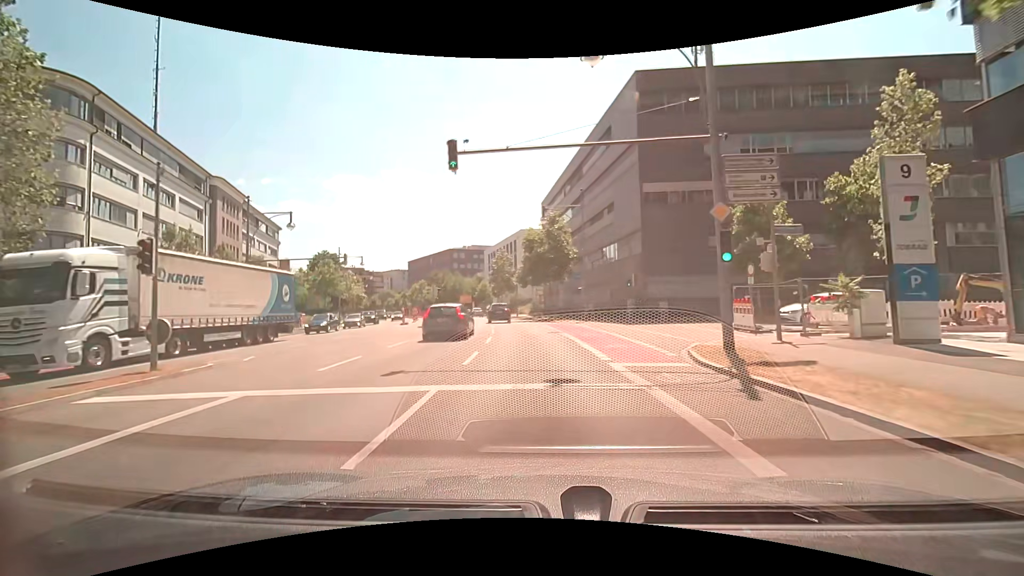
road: primary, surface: asphalt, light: Day
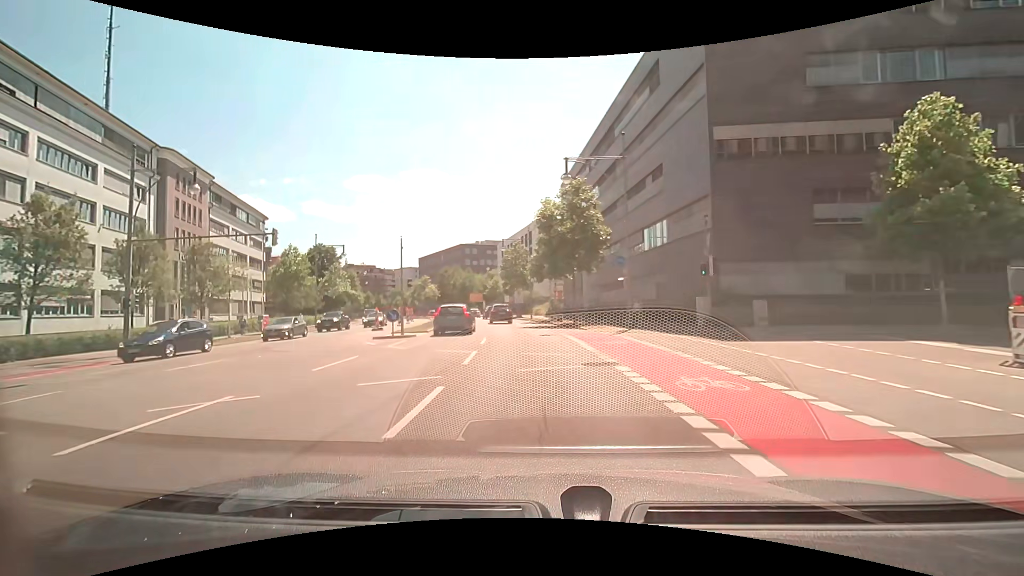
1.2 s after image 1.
(0.0, +12.4) m; -2°
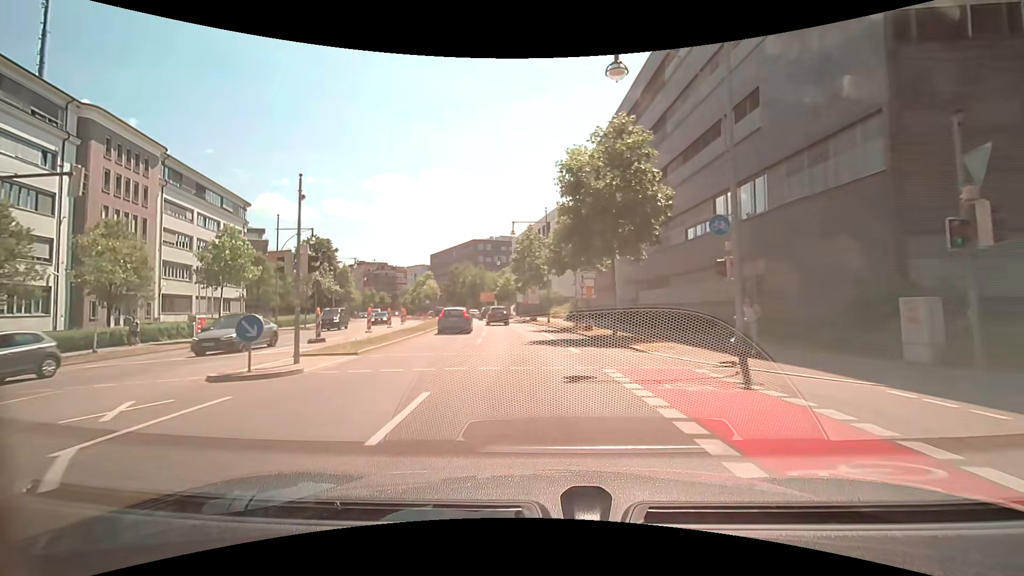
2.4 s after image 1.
(-0.1, +12.2) m; -2°
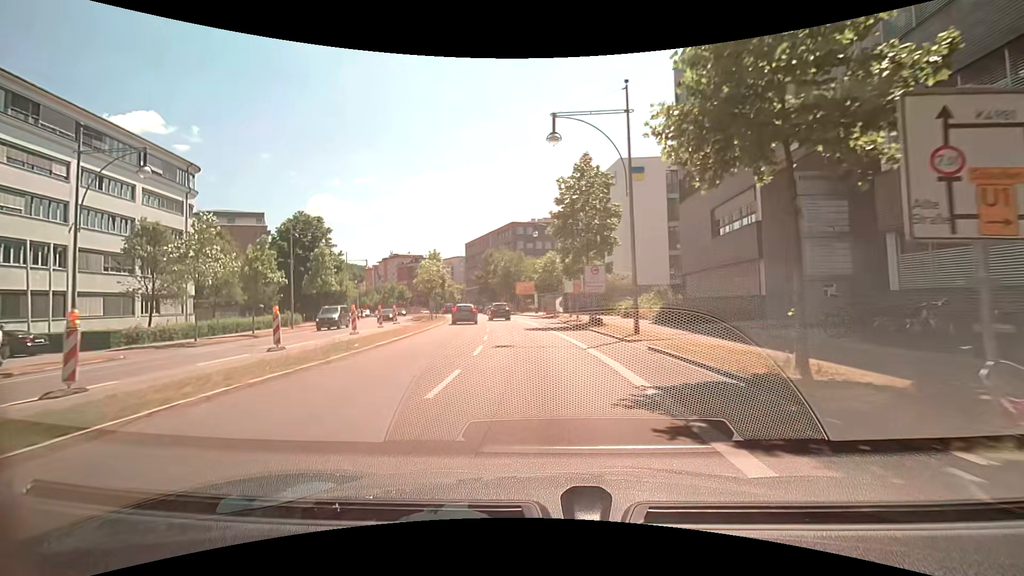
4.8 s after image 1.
(-1.4, +24.3) m; -7°
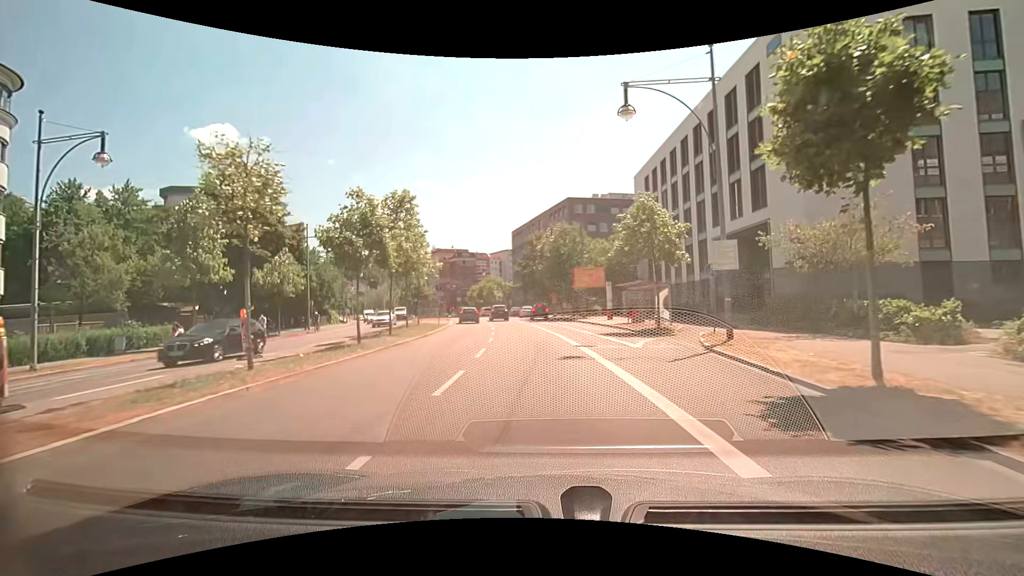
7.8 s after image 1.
(-1.2, +29.5) m; -5°
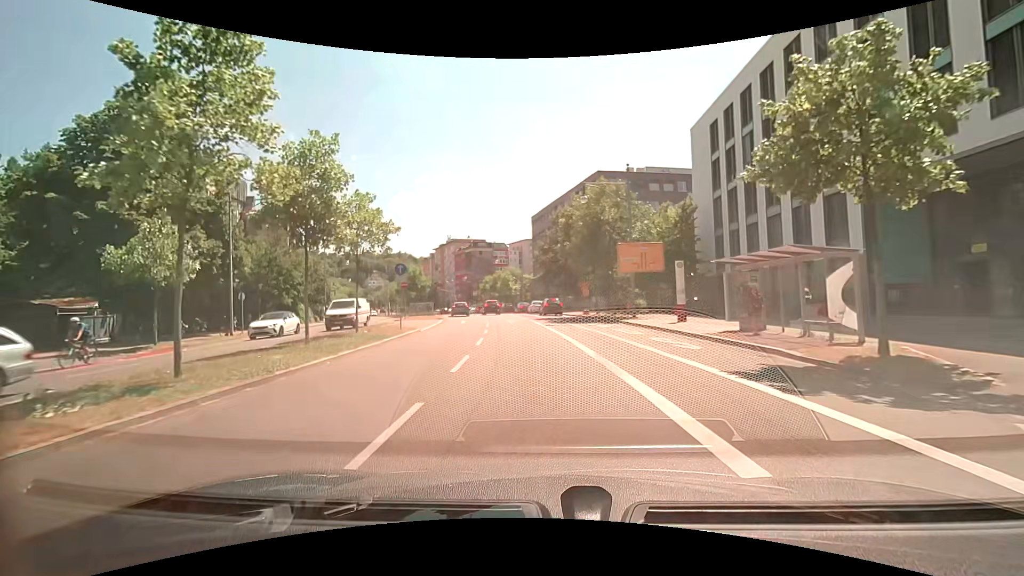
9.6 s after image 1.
(-0.4, +15.6) m; -3°
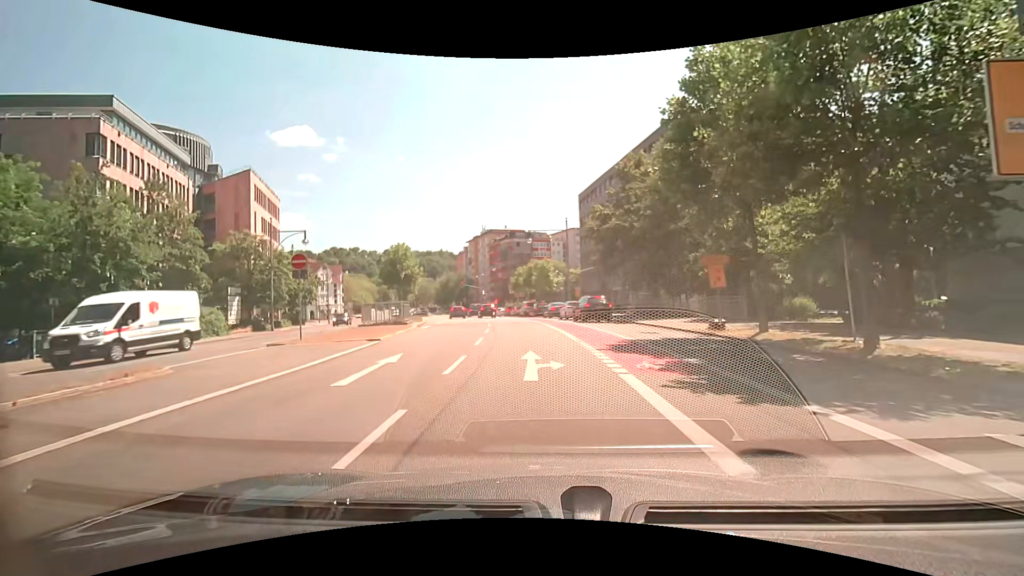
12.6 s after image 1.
(-0.7, +24.5) m; -6°
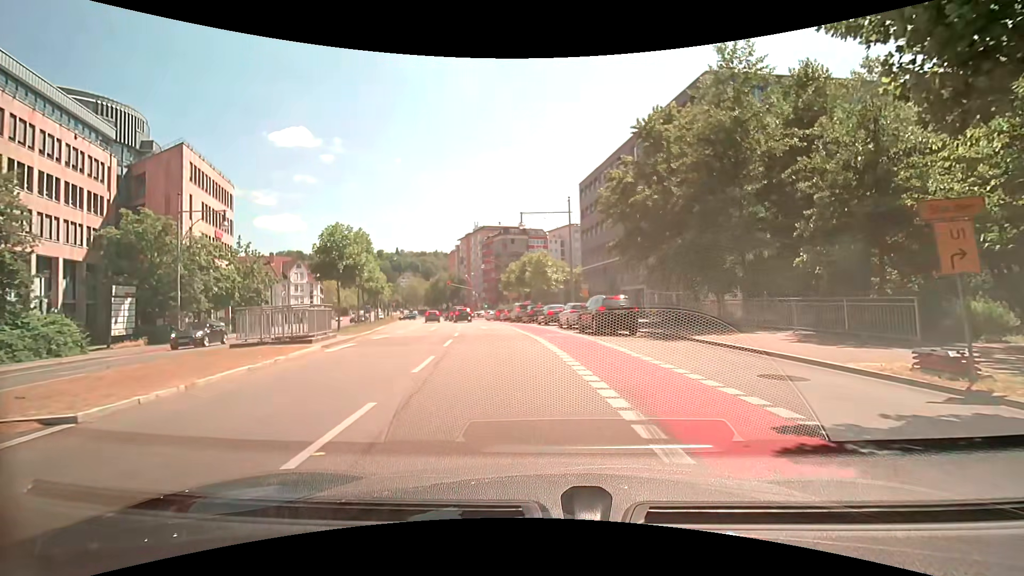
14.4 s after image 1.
(+0.2, +11.1) m; +1°
(+2, +10) (+3, +20) (+2, +30) (+1, +39) (-1, +49) (-3, +59) (-5, +69) (-6, +79) (-5, +89) (-1, +98) m
